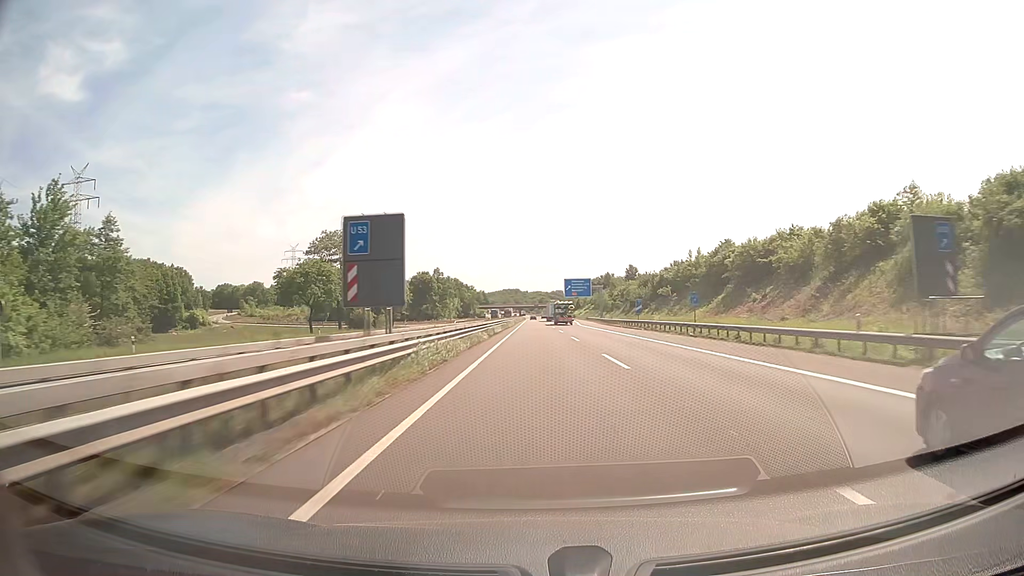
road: motorway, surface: asphalt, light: Day
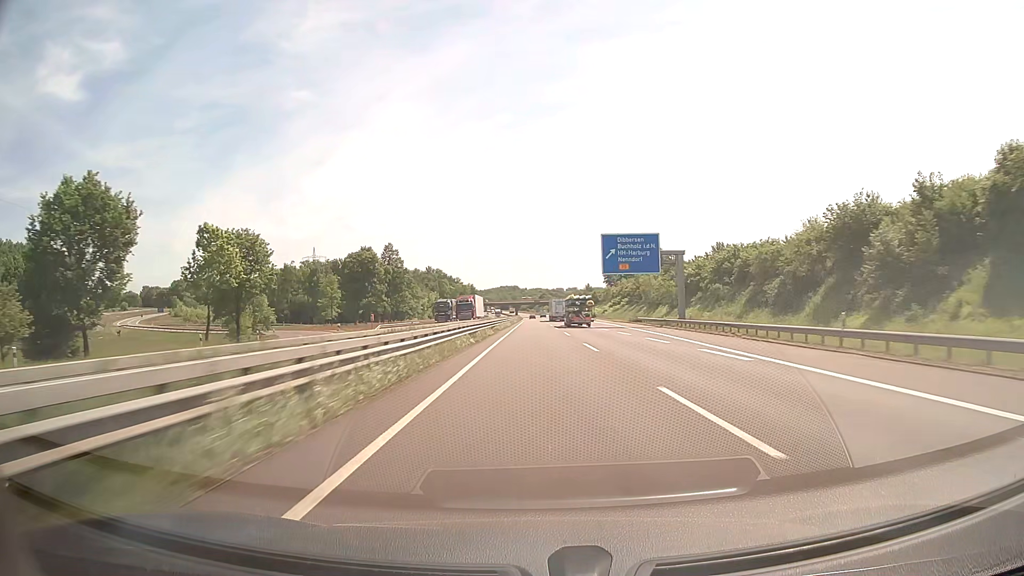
(0.0, +82.4) m; 0°
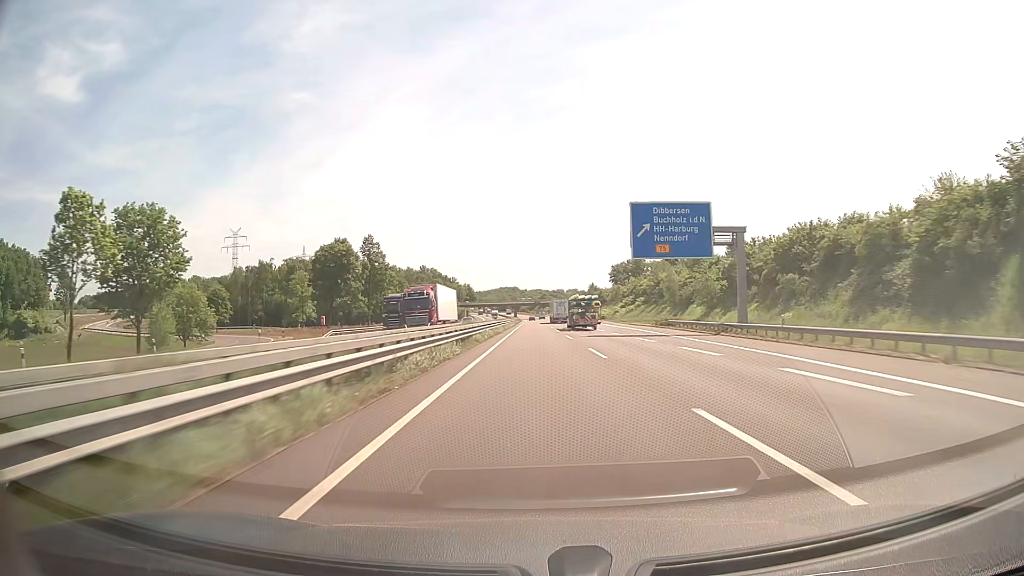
(0.0, +20.7) m; 0°
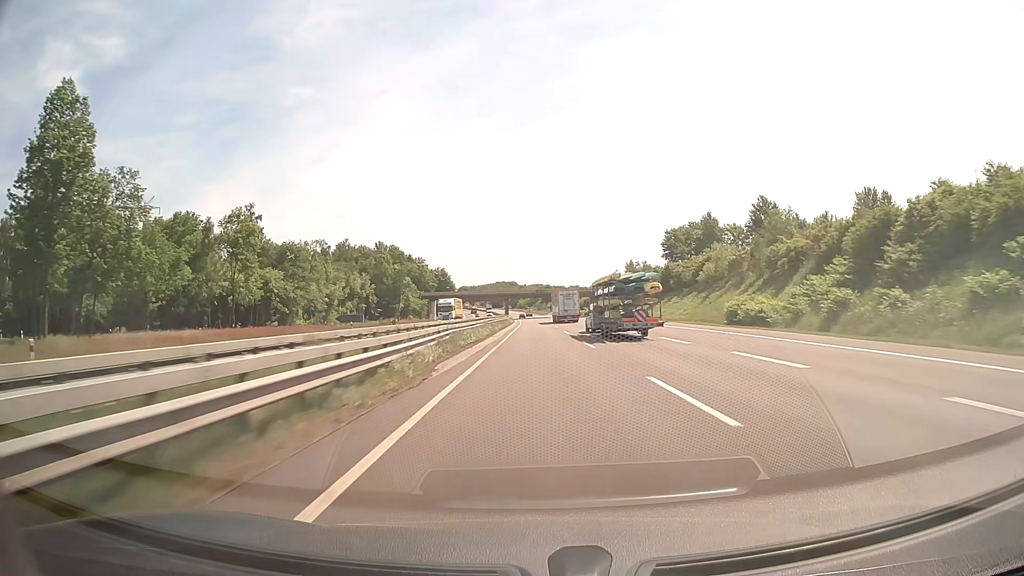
(-0.3, +103.3) m; 0°
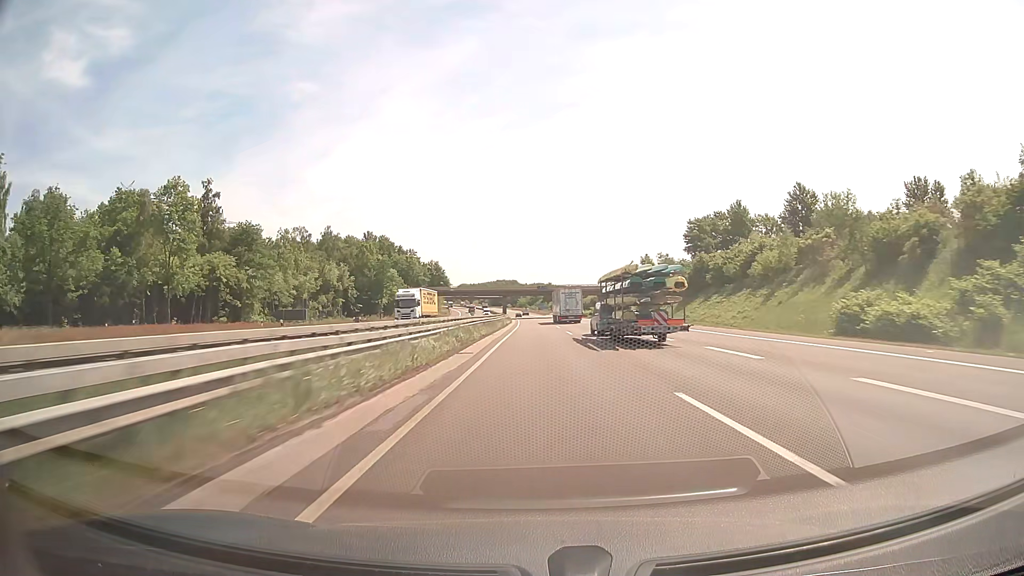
(0.0, +20.7) m; 0°
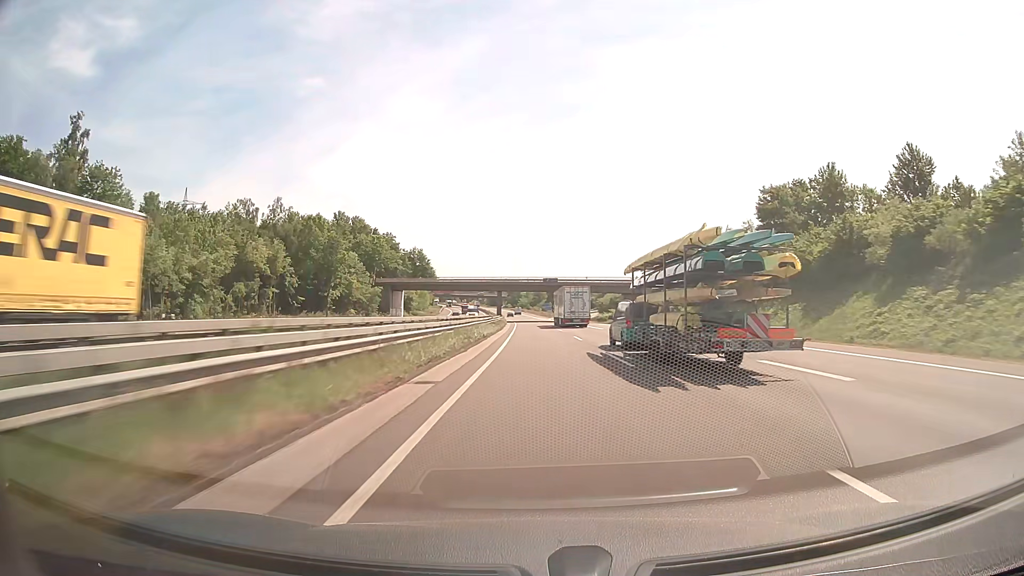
(-0.1, +41.4) m; 0°
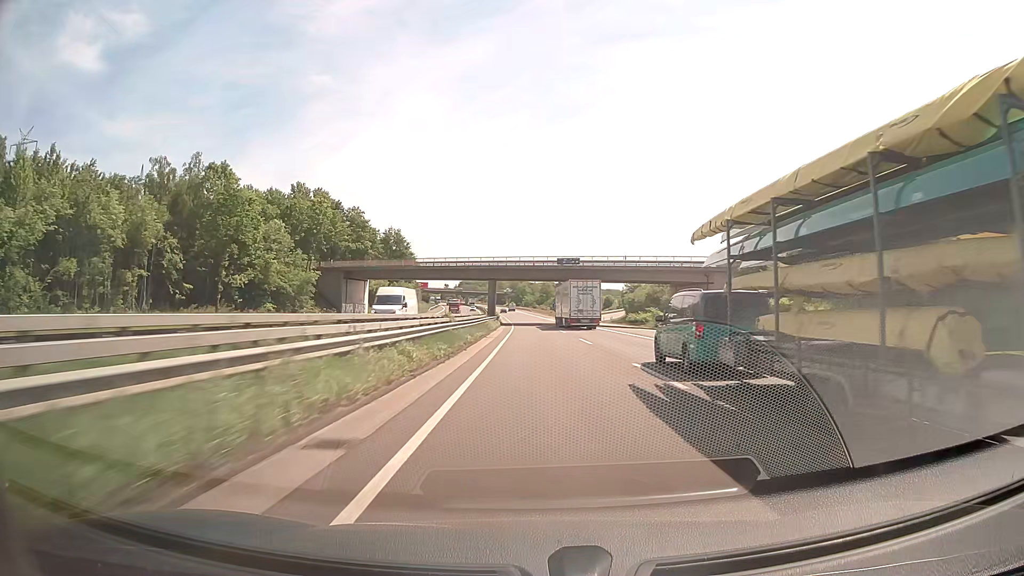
(0.0, +41.3) m; 0°
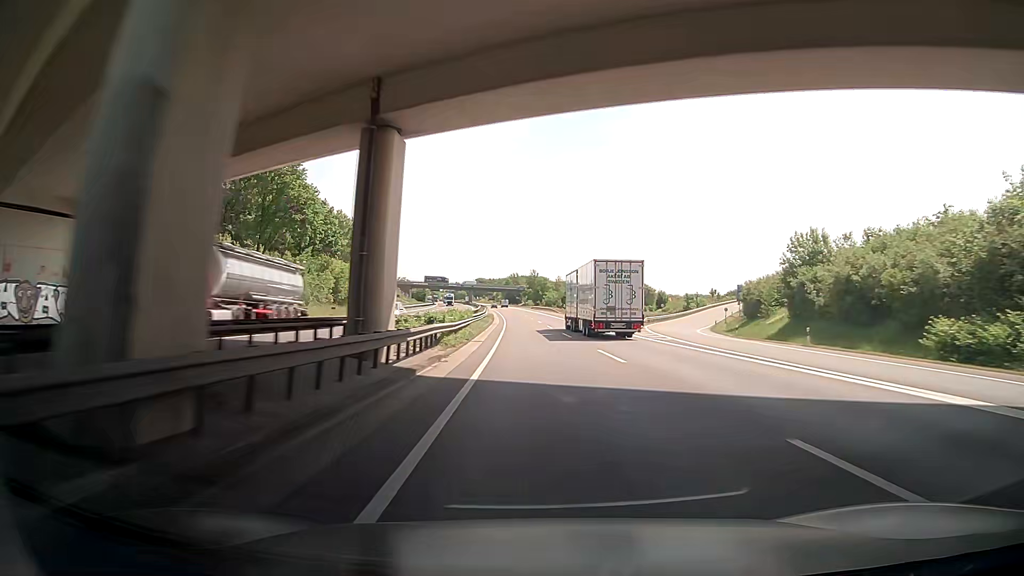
(-1.2, +82.5) m; -2°
(0, +10) (0, +20) (0, +30) (0, +40) (0, +50) (-1, +60) (-1, +70) (-1, +80) (-2, +90) (-2, +100) m
